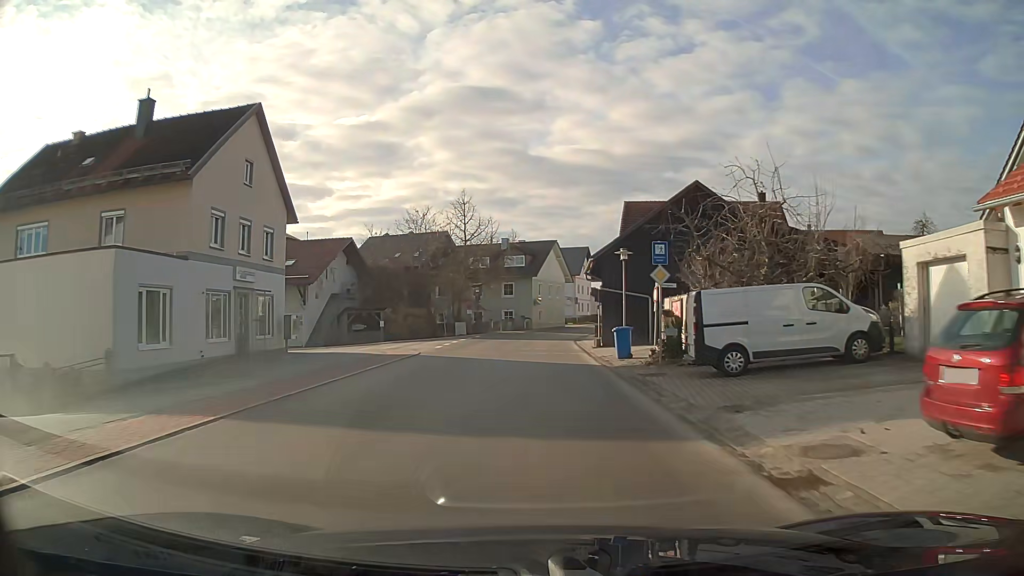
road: tertiary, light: Day
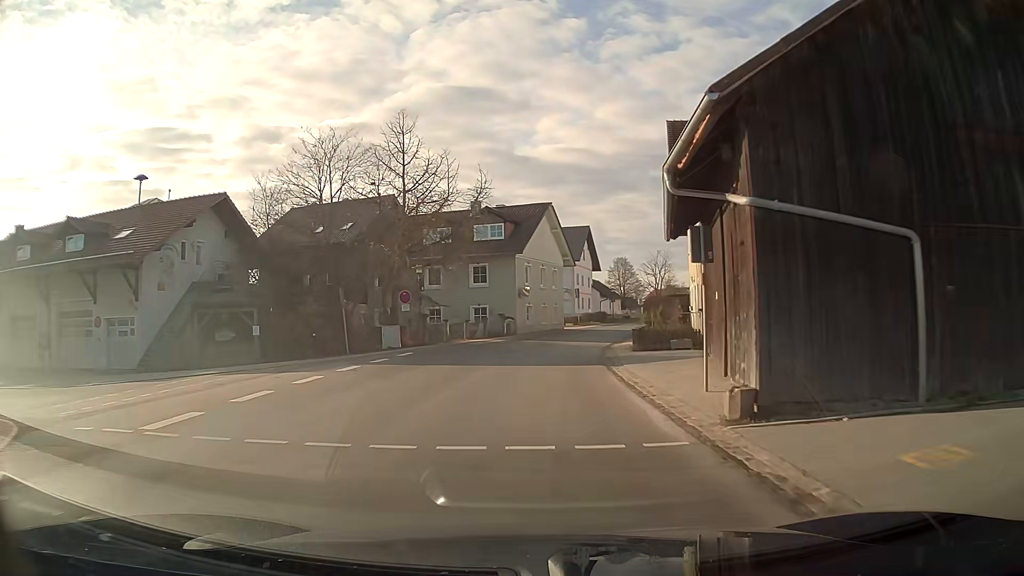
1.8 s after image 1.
(+0.2, +22.9) m; +1°
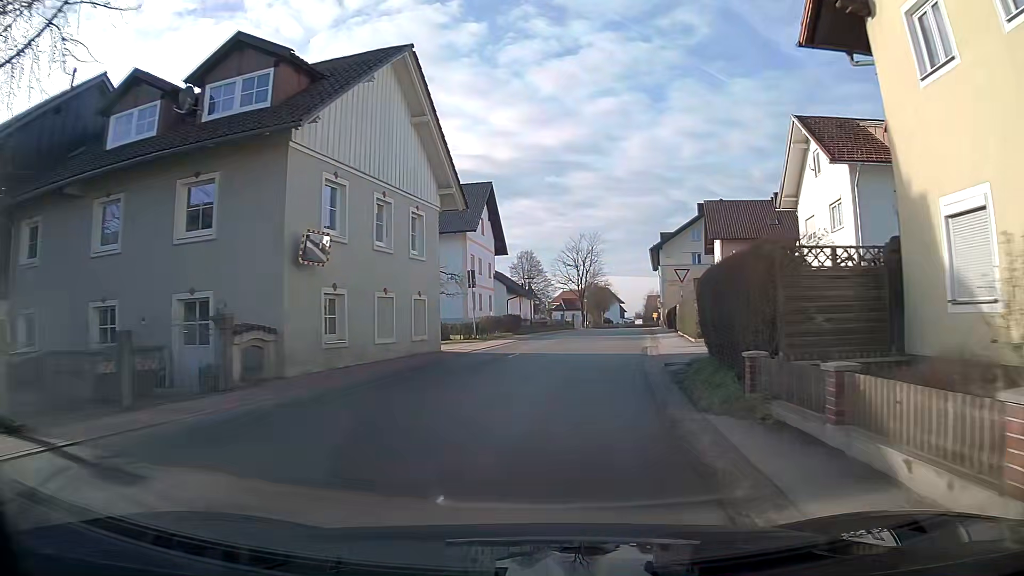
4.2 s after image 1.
(+2.4, +29.4) m; +11°
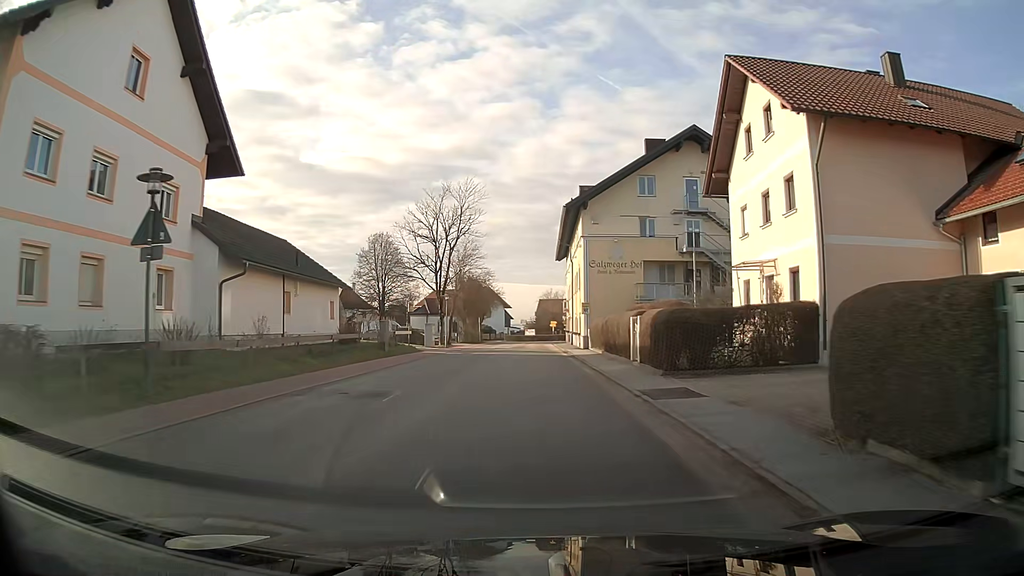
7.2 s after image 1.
(+3.4, +35.7) m; +8°
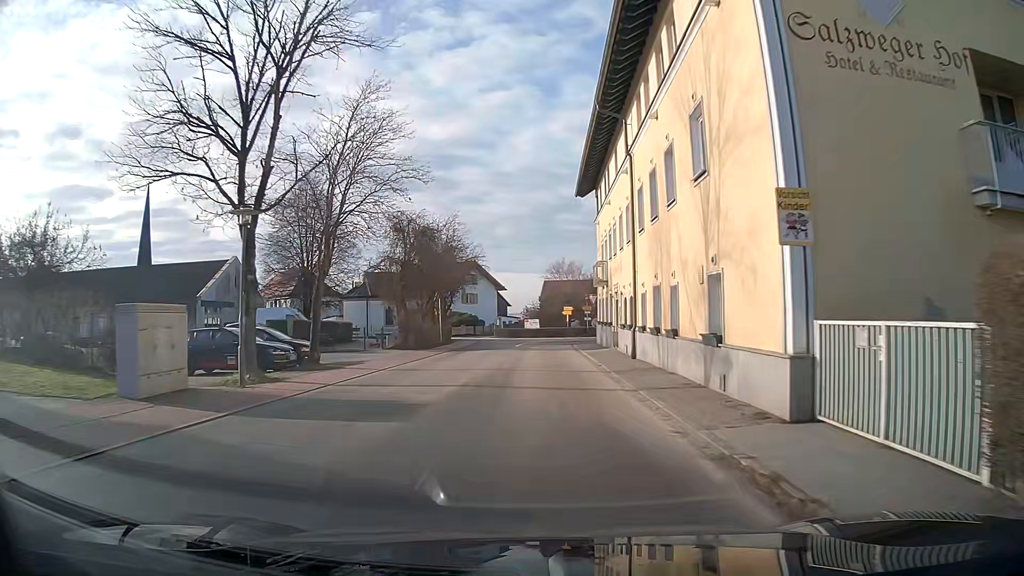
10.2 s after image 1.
(-0.1, +34.6) m; 0°
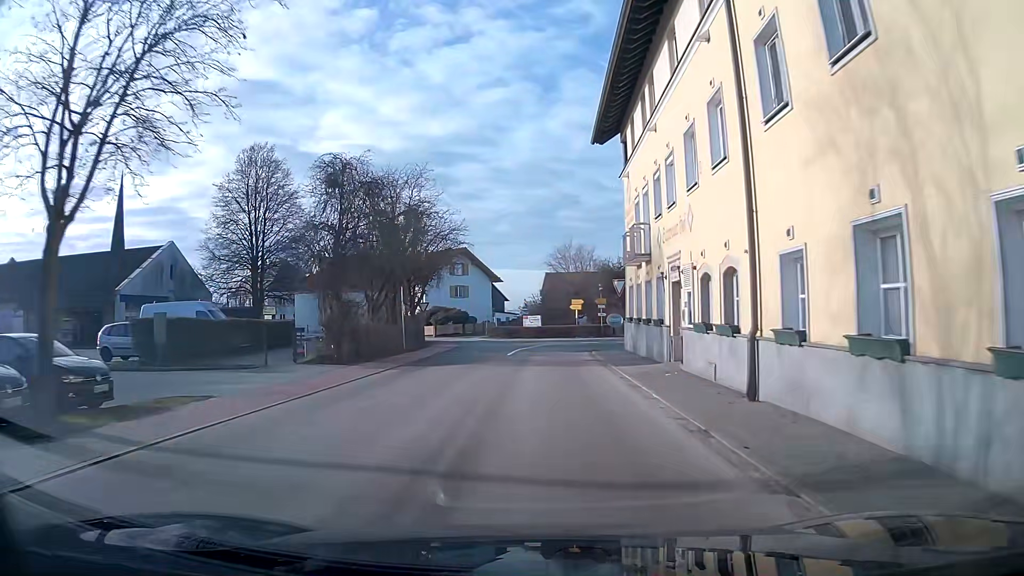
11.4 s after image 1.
(0.0, +12.6) m; 0°
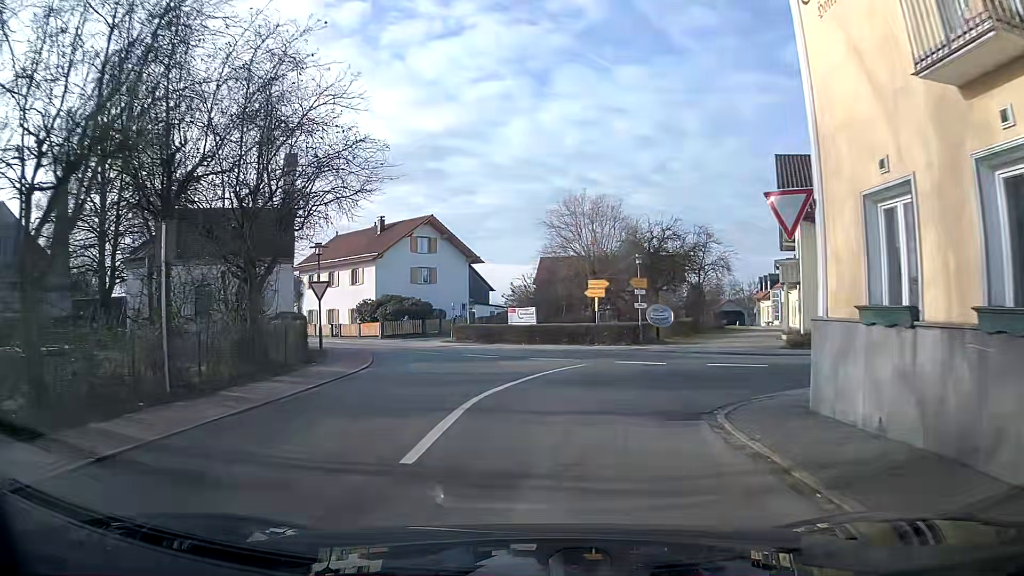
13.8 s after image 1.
(+0.2, +20.2) m; +1°
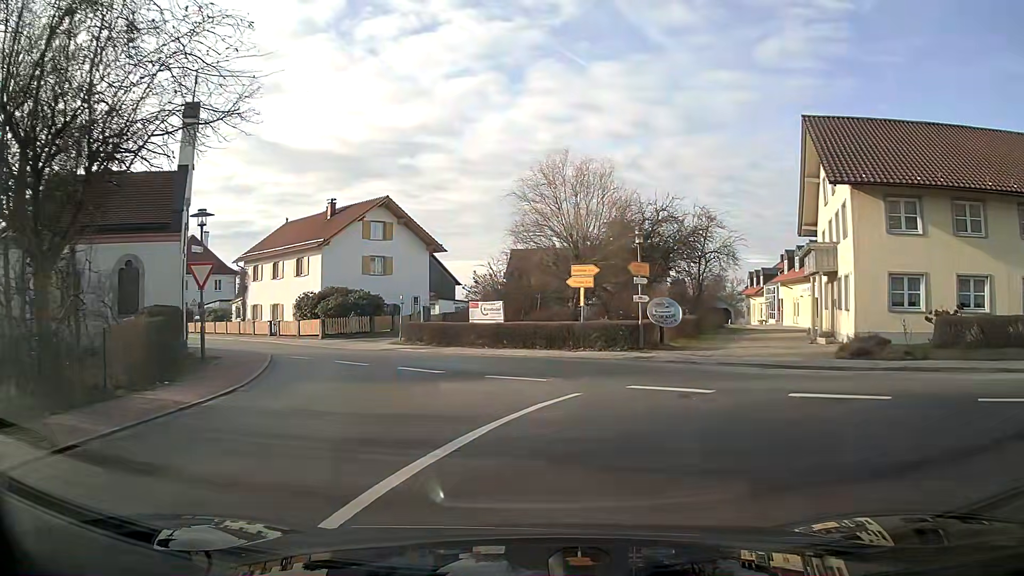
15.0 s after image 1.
(+0.2, +6.9) m; +4°
